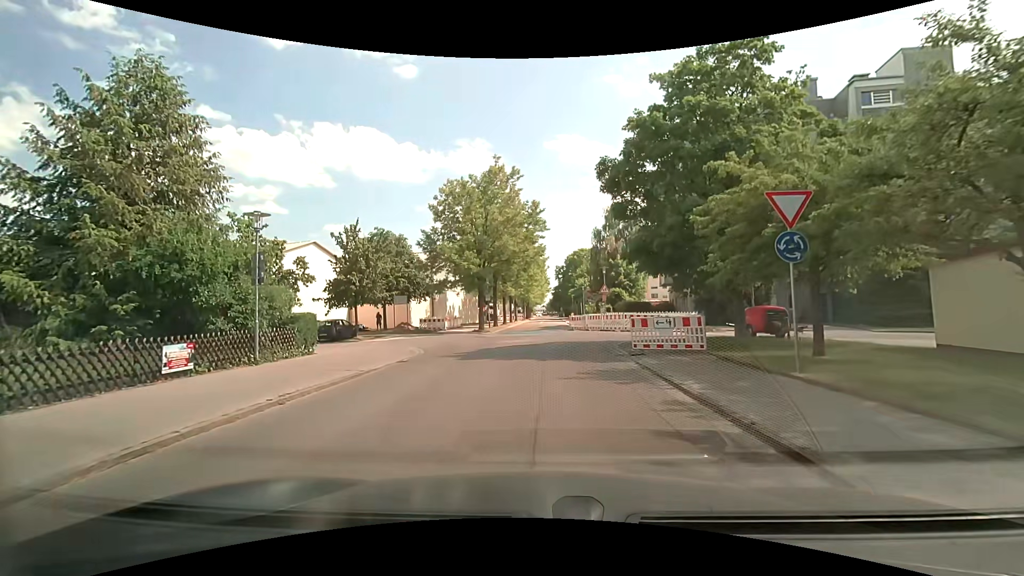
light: Day
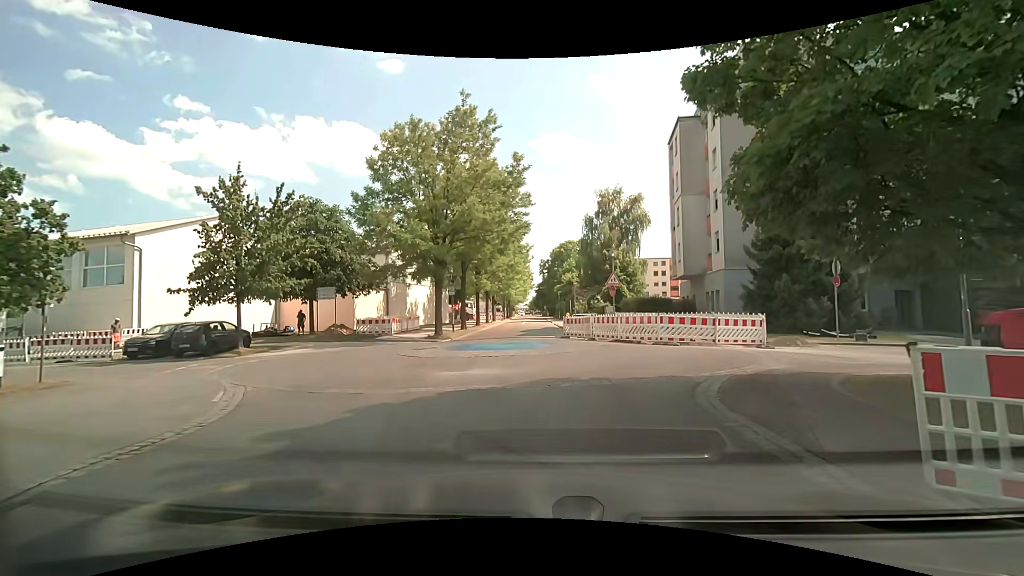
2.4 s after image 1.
(0.0, +11.3) m; +3°
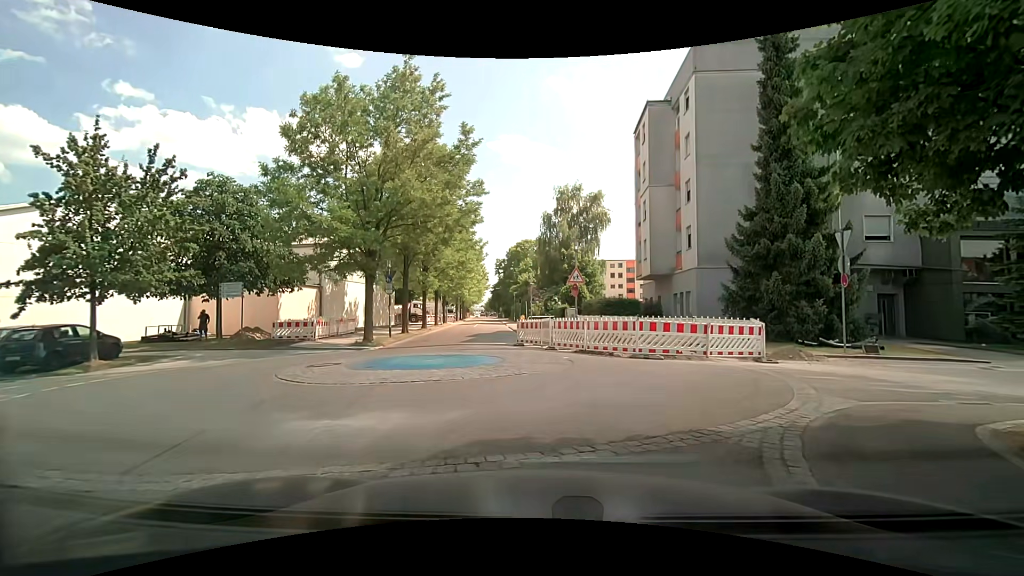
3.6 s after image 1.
(+0.1, +4.2) m; +3°
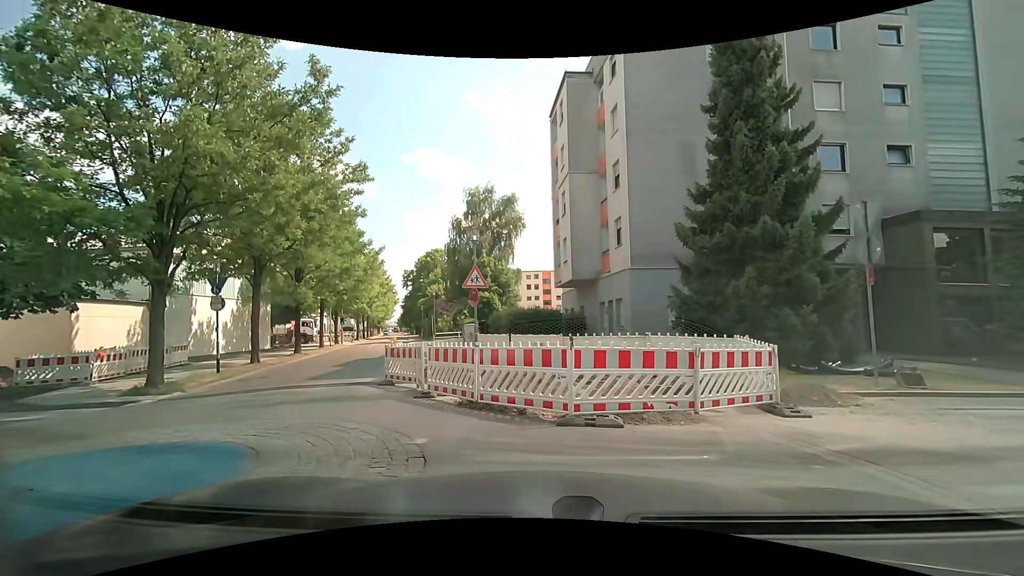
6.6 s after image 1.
(+1.0, +6.9) m; +11°
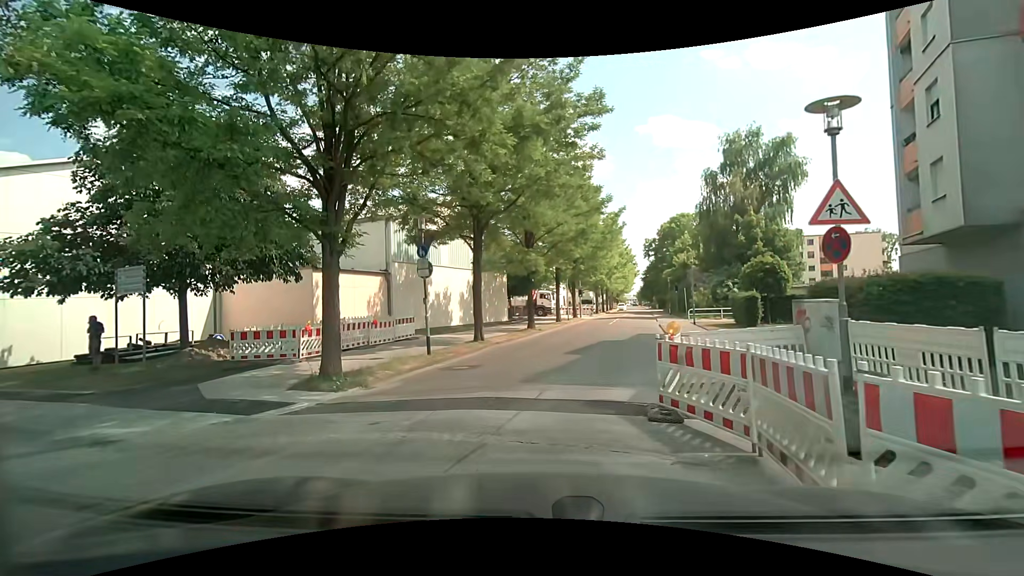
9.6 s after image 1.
(-1.5, +7.1) m; -25°
